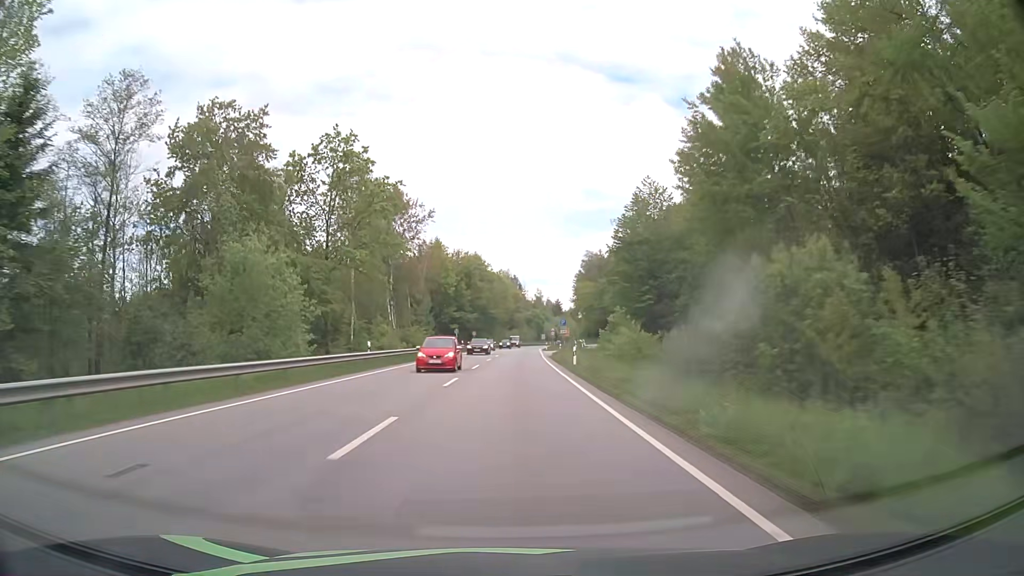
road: primary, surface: asphalt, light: Day
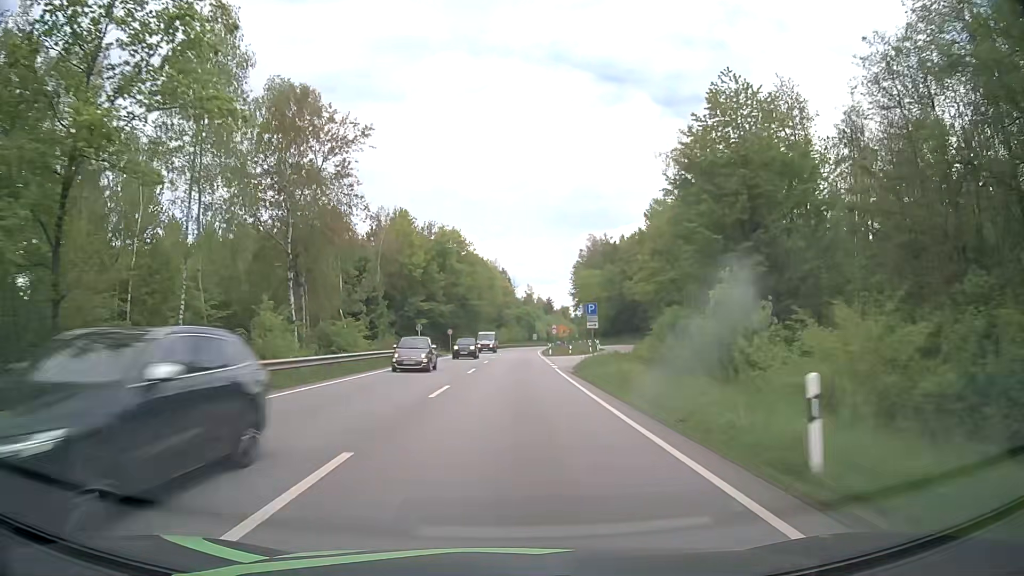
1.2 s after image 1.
(+0.3, +27.3) m; +1°
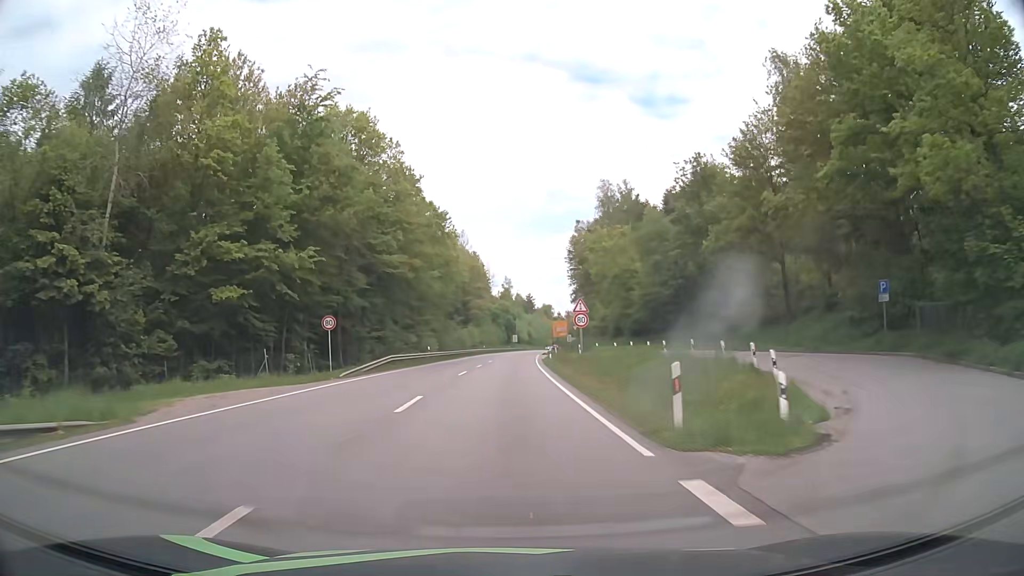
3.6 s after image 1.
(+1.1, +50.3) m; +2°
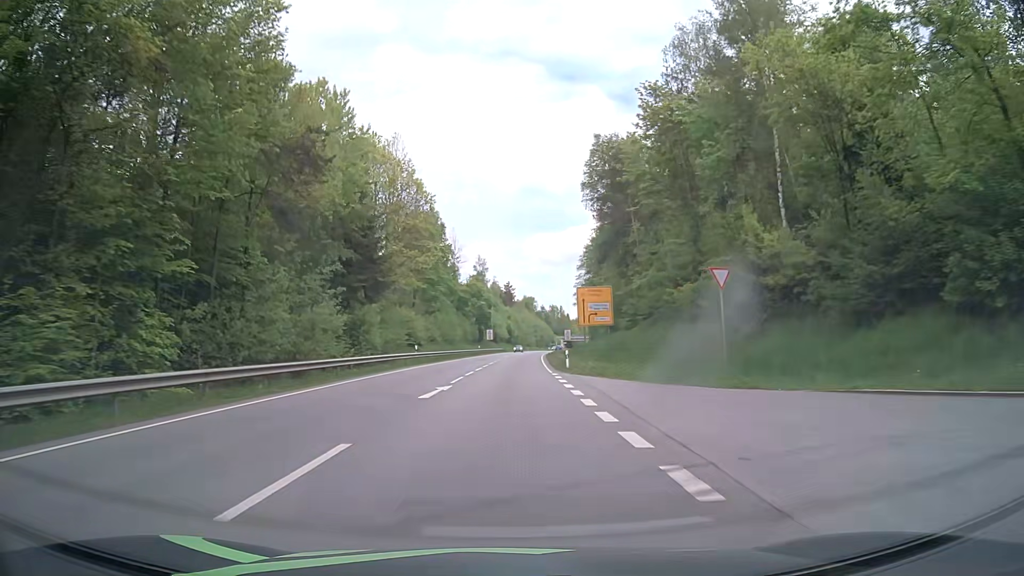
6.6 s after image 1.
(+1.0, +61.0) m; +2°
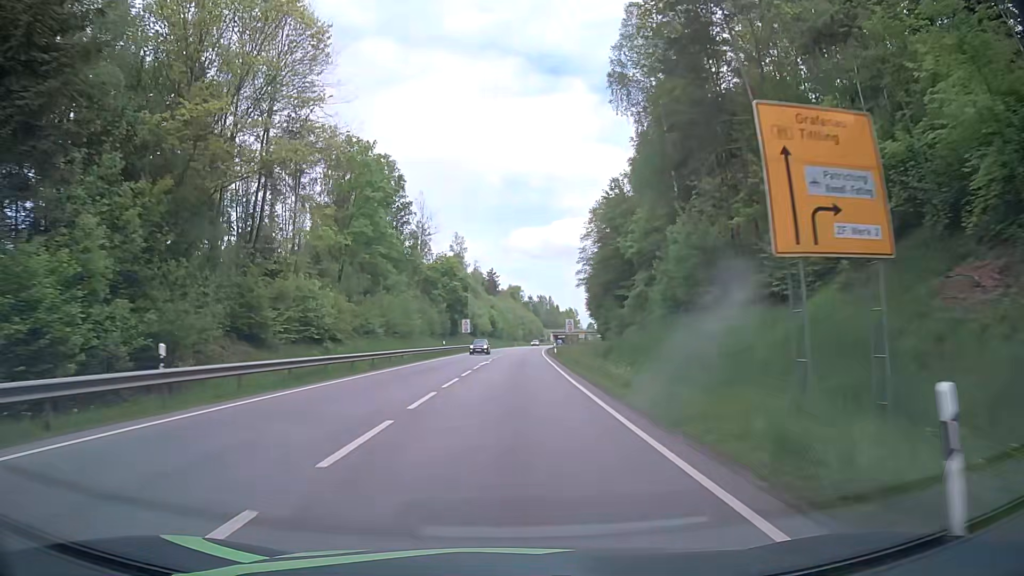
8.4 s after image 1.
(+0.4, +34.1) m; +1°
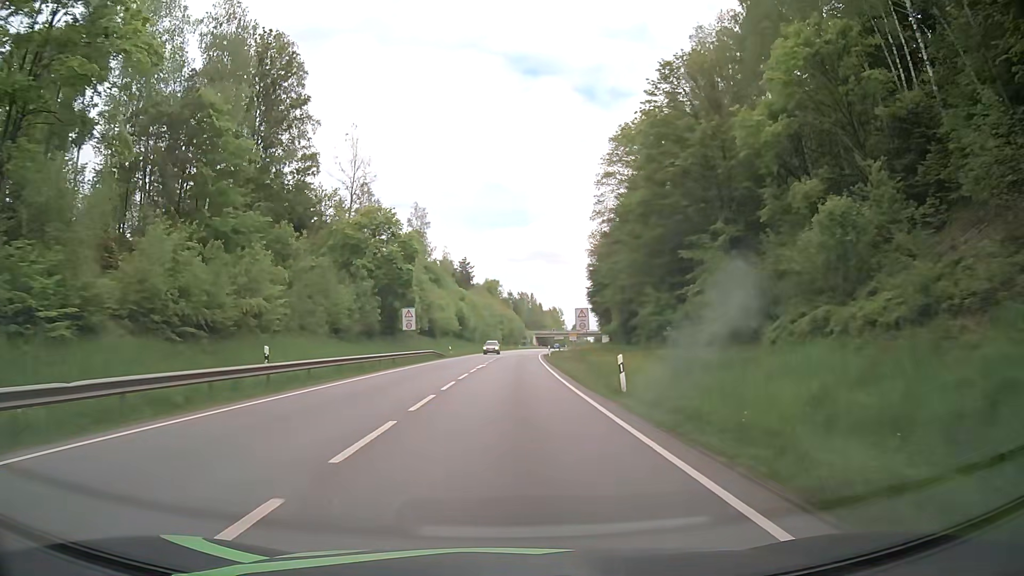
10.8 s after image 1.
(+0.7, +41.3) m; +2°
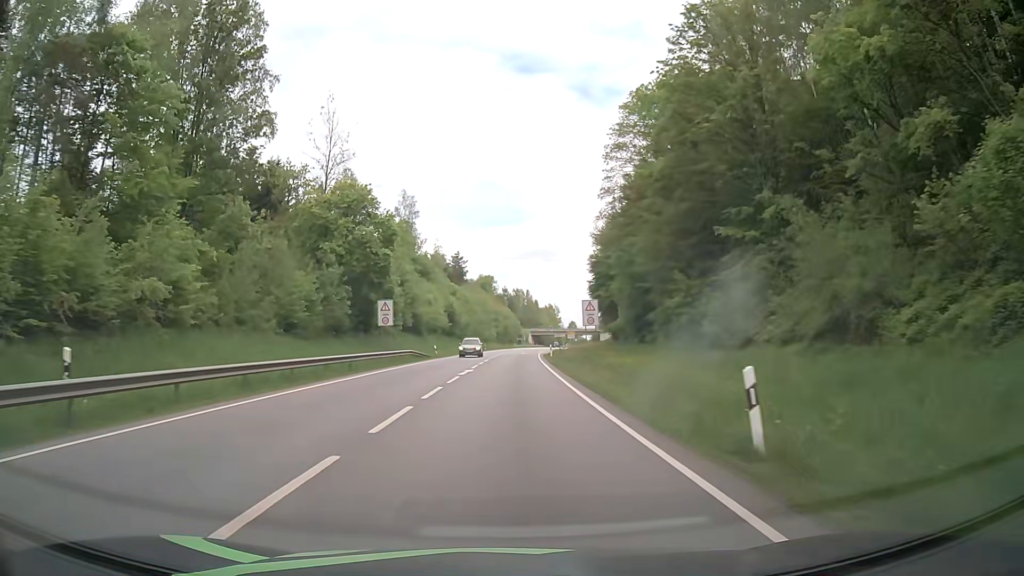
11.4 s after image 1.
(0.0, +9.6) m; 0°
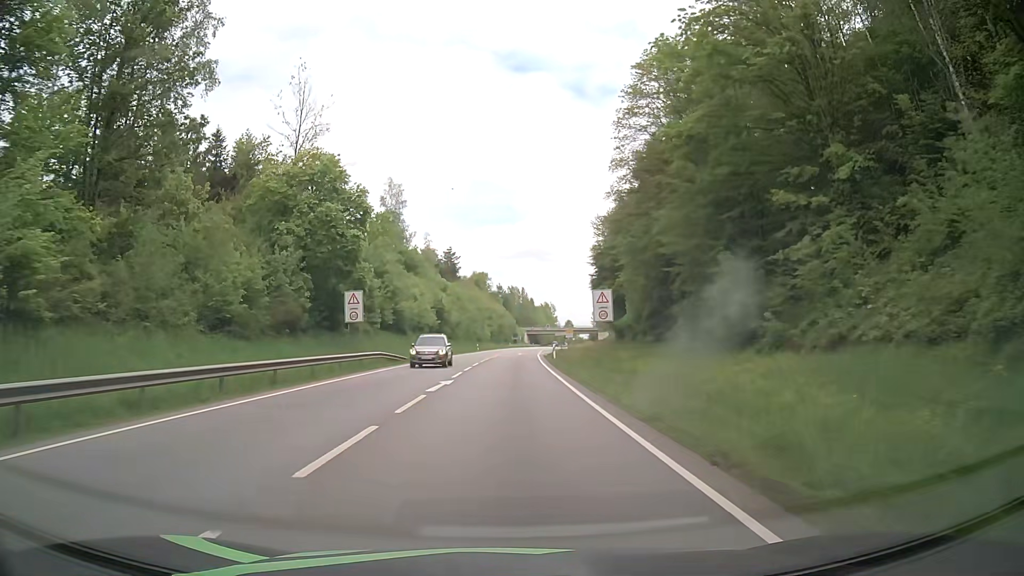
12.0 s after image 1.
(+0.1, +9.4) m; +1°
(0, +10) (0, +20) (0, +30) (+1, +40) (+1, +50) (+1, +60) (+2, +70) (+2, +80) (+3, +90) (+3, +100) m
